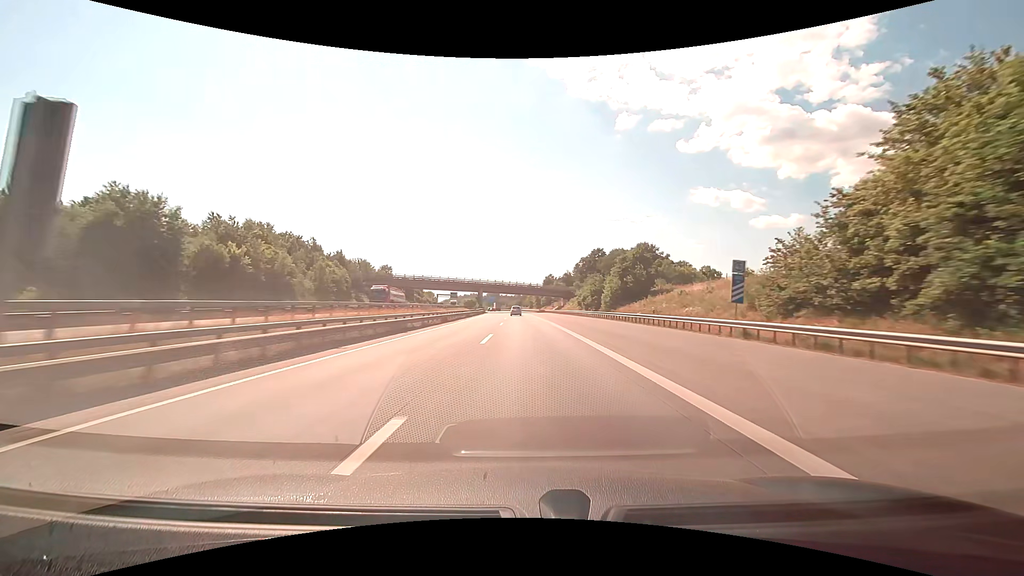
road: motorway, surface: concrete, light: Day
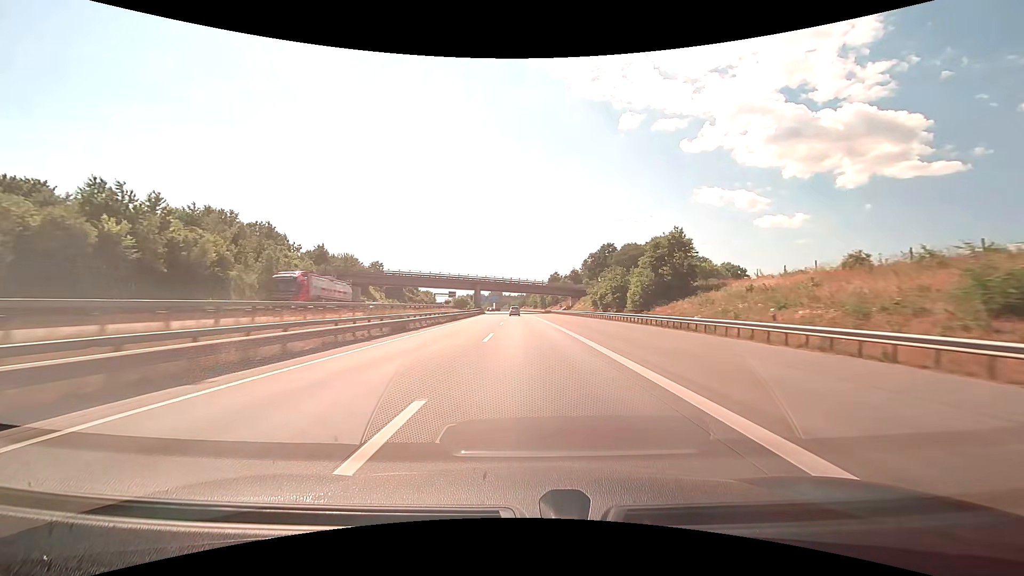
(-0.1, +16.9) m; 0°
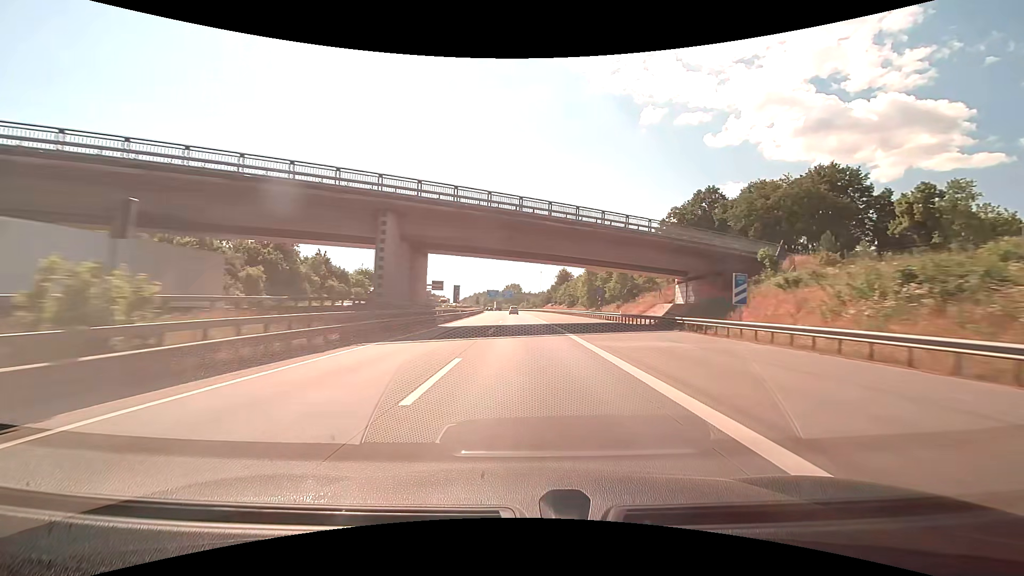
(-1.6, +84.7) m; -2°
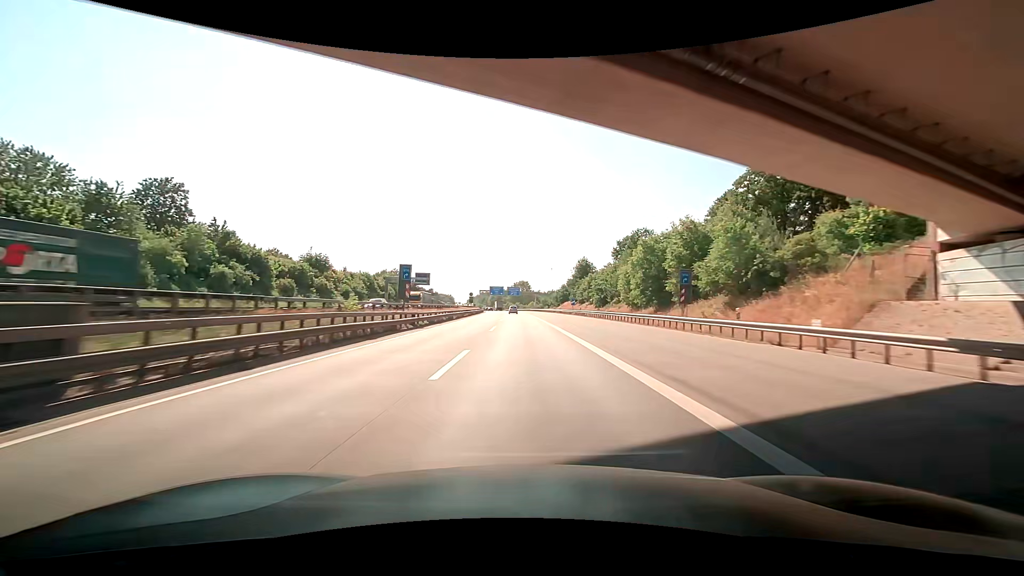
(-0.3, +34.1) m; -1°
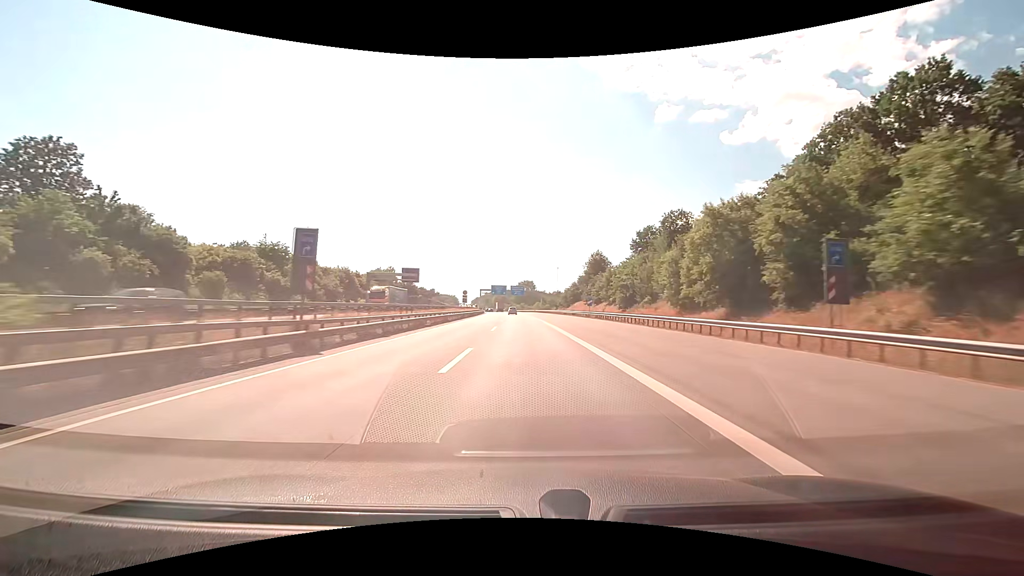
(-0.1, +17.1) m; 0°
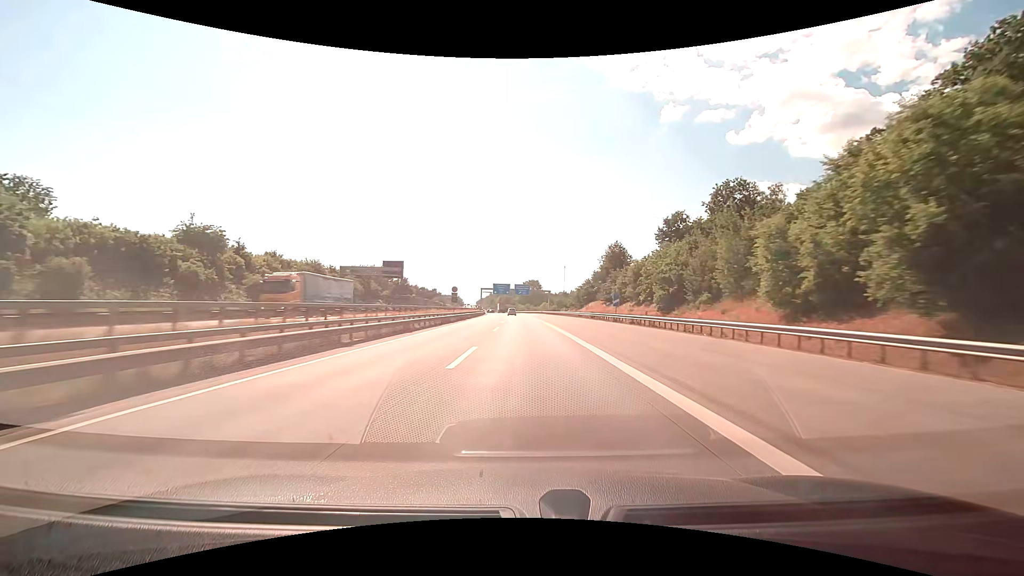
(-0.1, +17.2) m; -1°
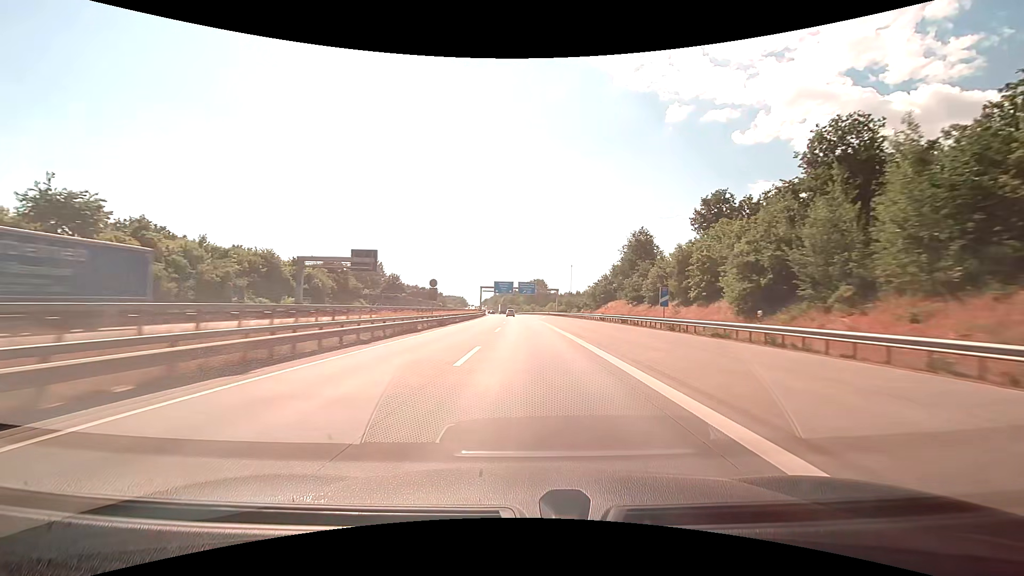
(-0.1, +17.5) m; 0°
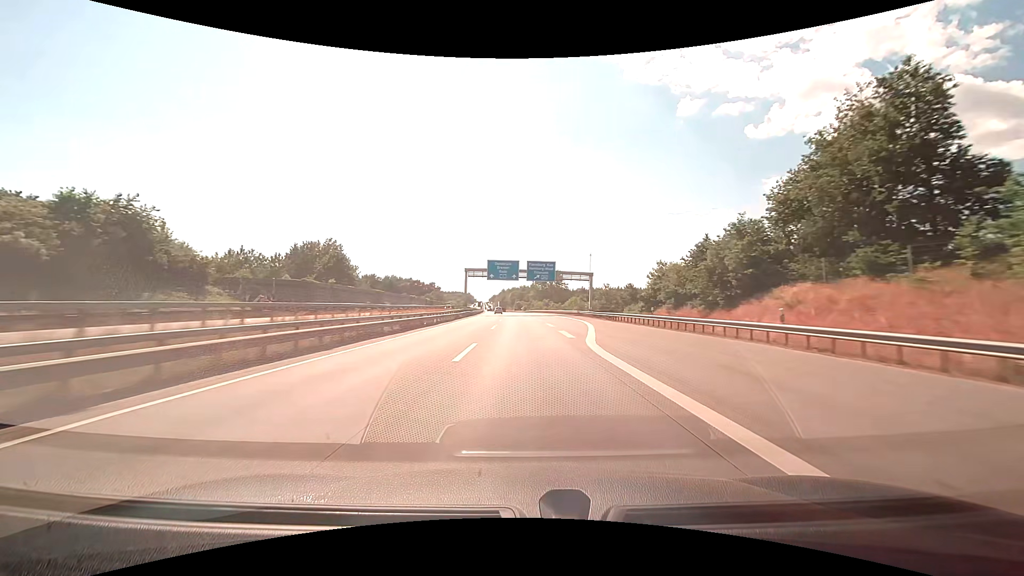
(-0.6, +54.0) m; -1°
(0, +10) (0, +20) (0, +30) (0, +40) (-1, +50) (-1, +60) (-1, +70) (-2, +80) (-2, +90) (-3, +100) m
